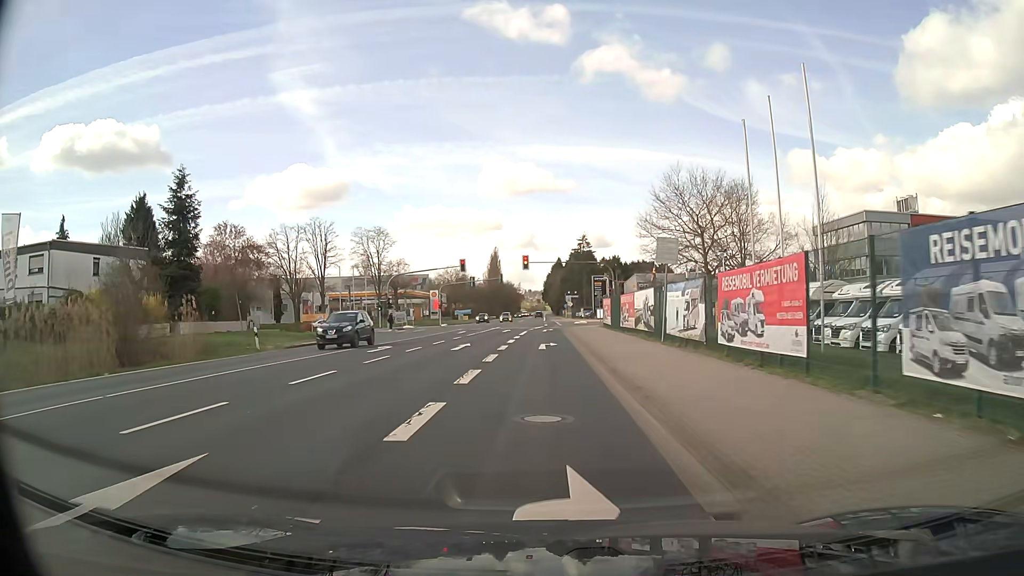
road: secondary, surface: asphalt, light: Day
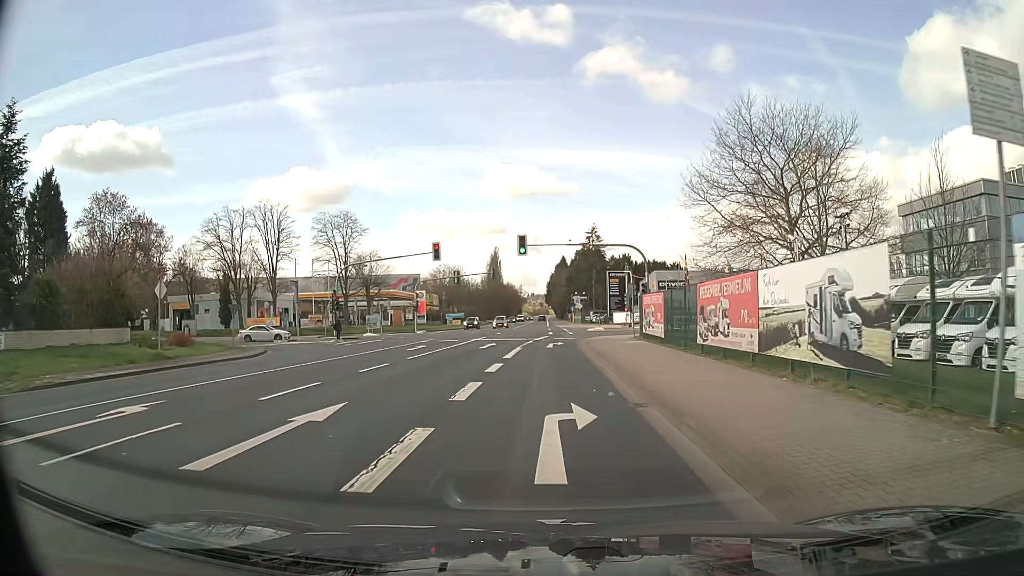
(-0.1, +18.8) m; 0°
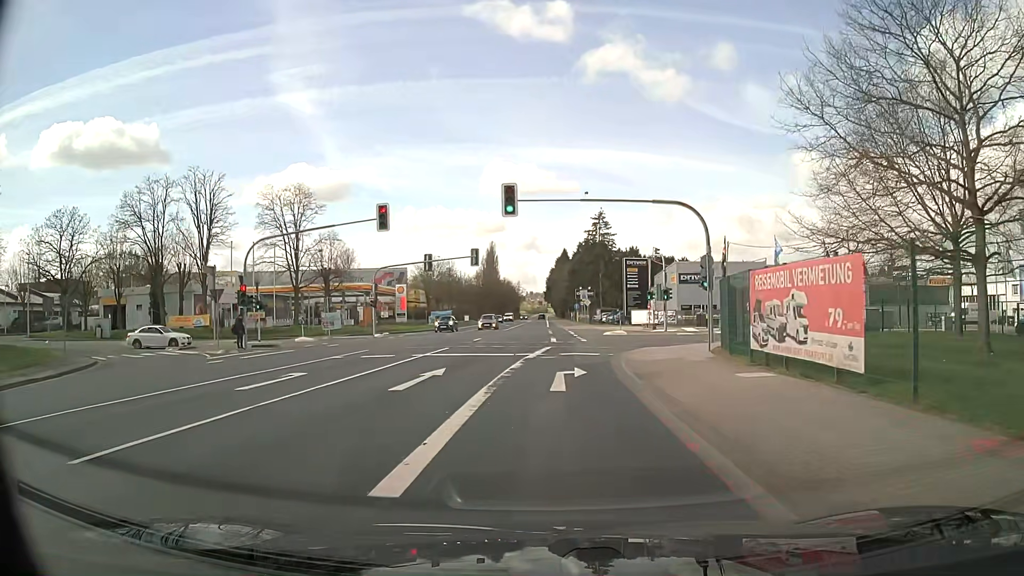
(0.0, +17.0) m; 0°
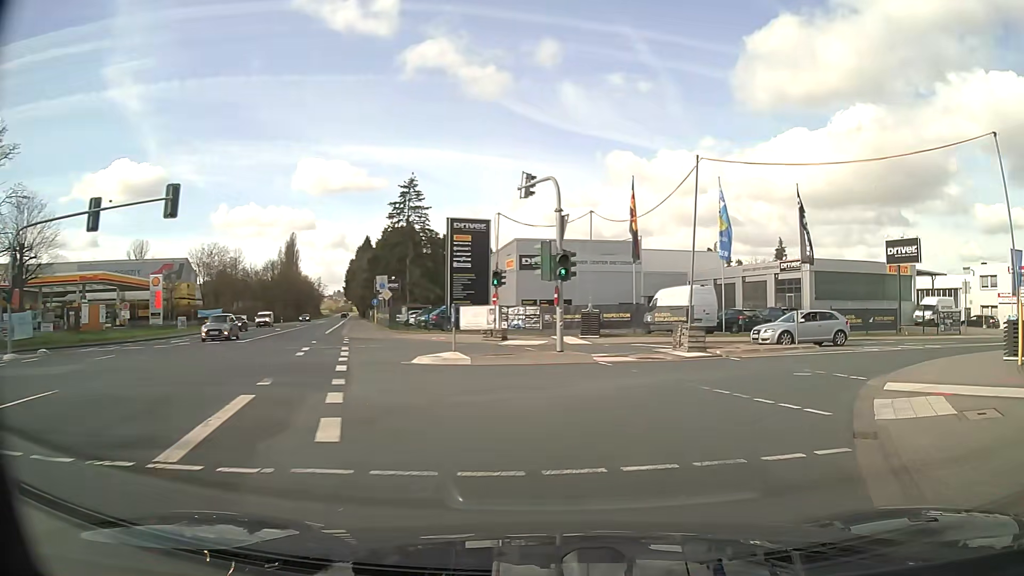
(+1.7, +26.4) m; +16°
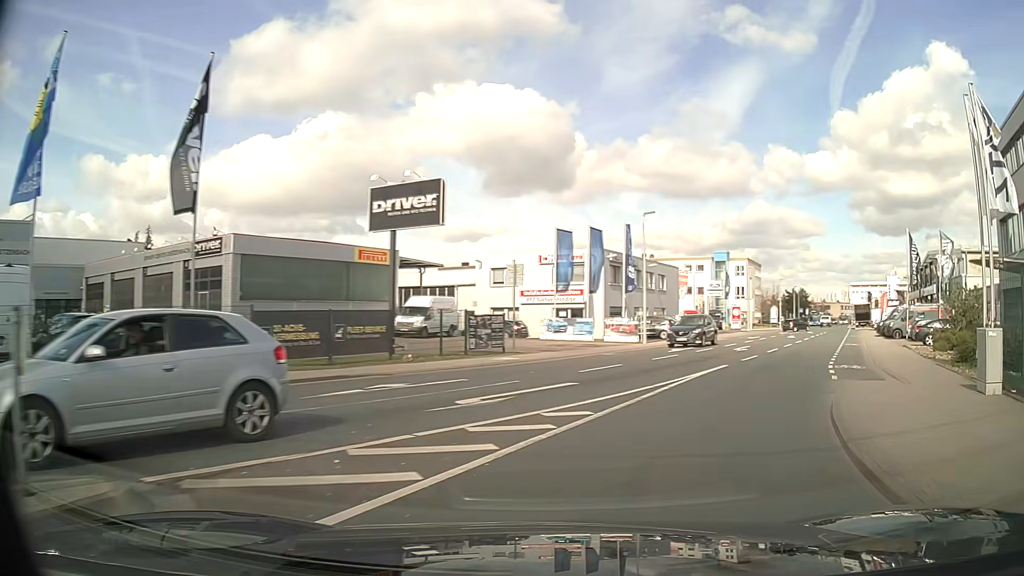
(+7.4, +17.9) m; +47°
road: tertiary
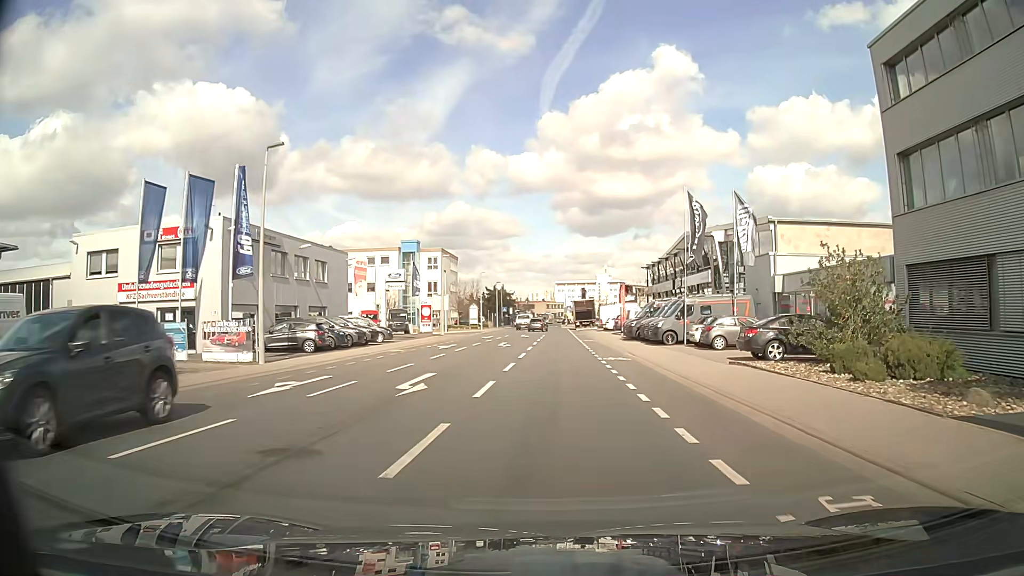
(+4.5, +15.8) m; +26°
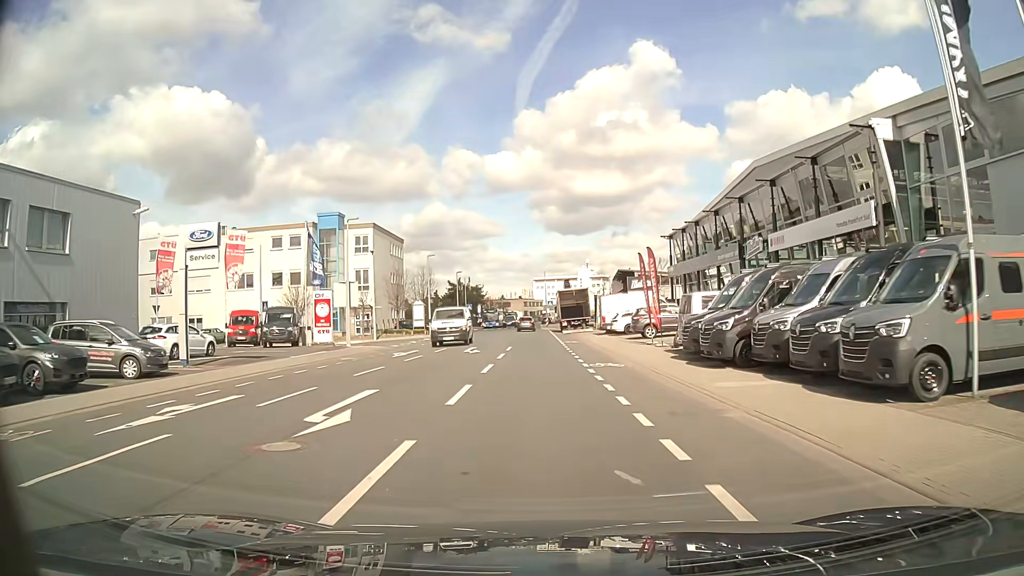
(+0.7, +25.7) m; +2°
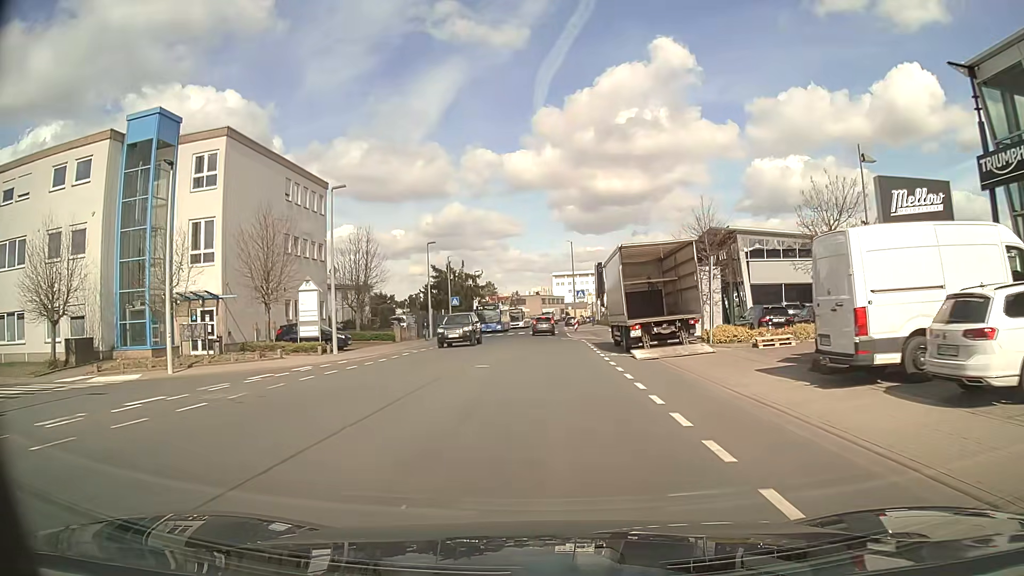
(-0.6, +35.2) m; -2°
(0, +10) (0, +20) (0, +30) (0, +40) (0, +50) (0, +60) (0, +70) (0, +80) (0, +90) (+1, +100) m
